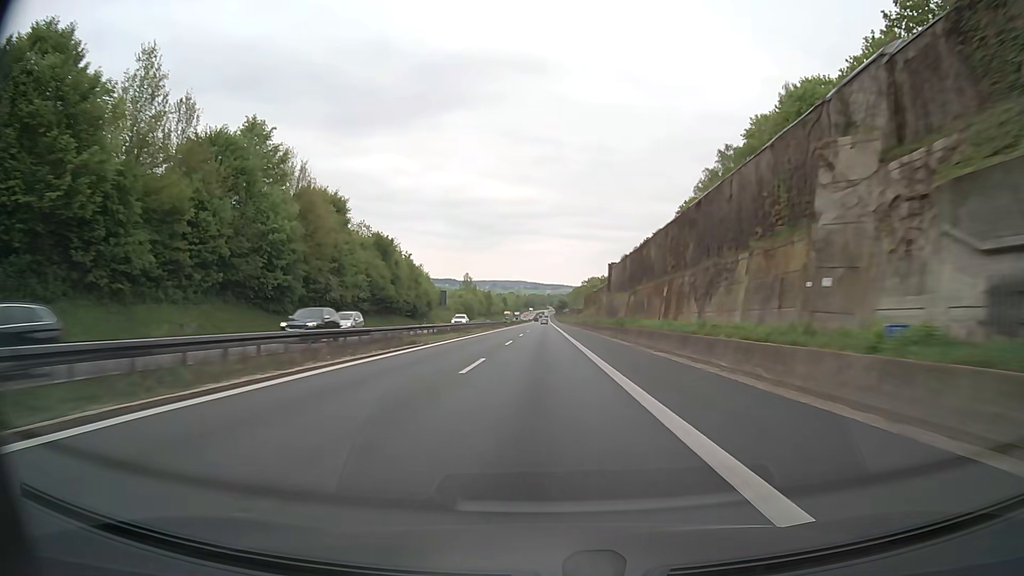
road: motorway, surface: asphalt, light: Day
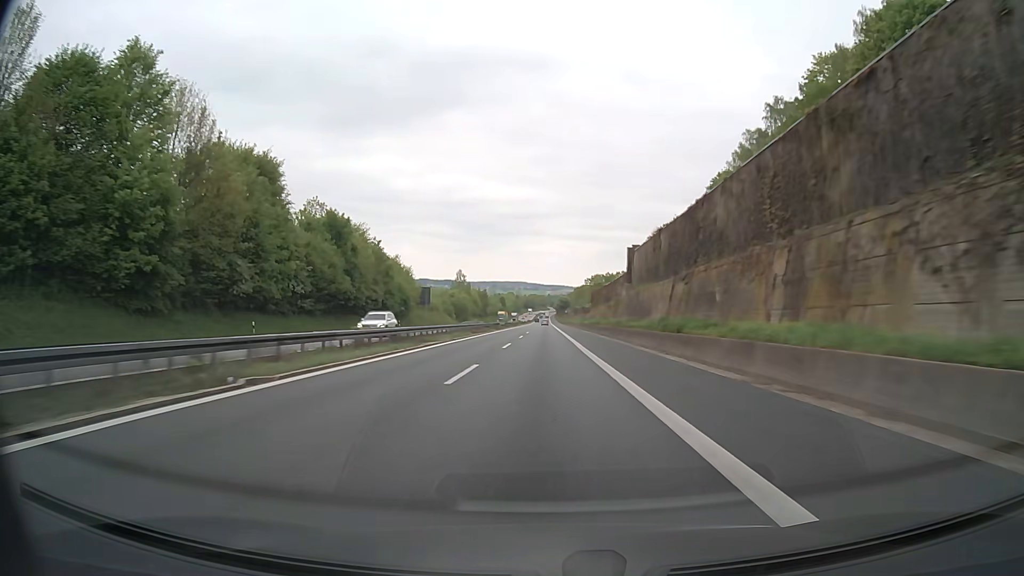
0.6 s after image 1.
(0.0, +20.7) m; 0°
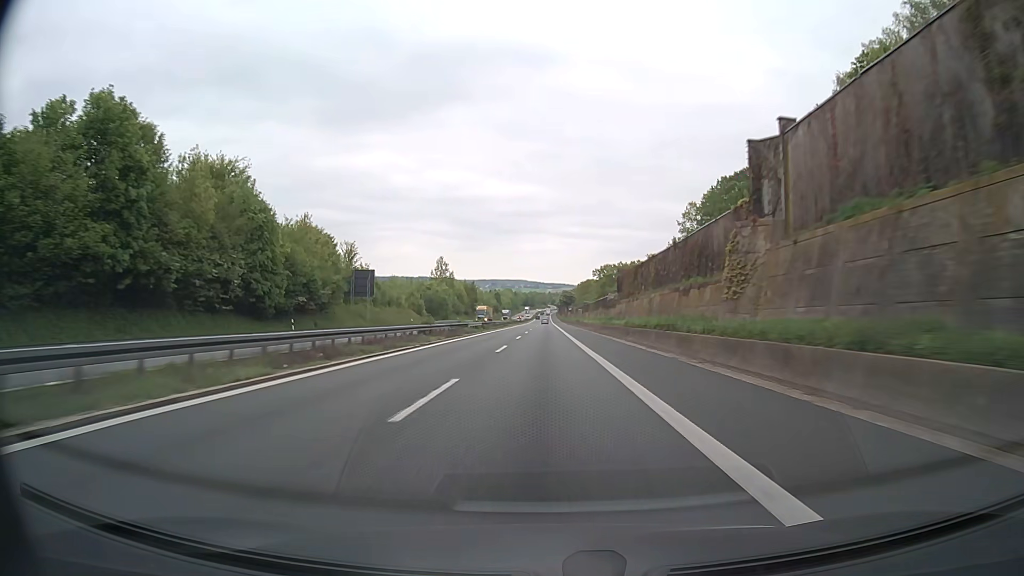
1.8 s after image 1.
(-0.1, +41.3) m; 0°
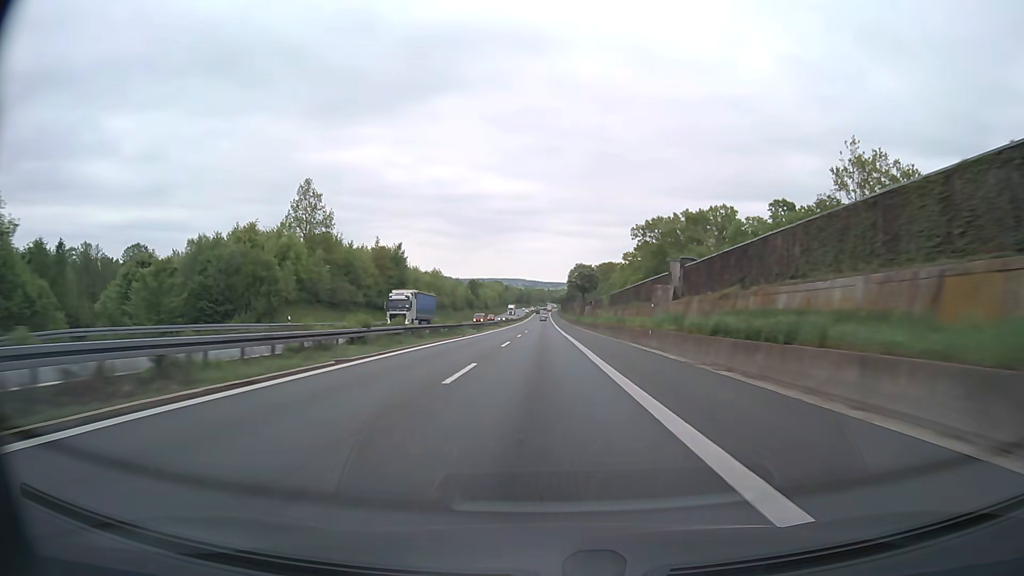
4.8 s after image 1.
(+0.2, +103.2) m; 0°
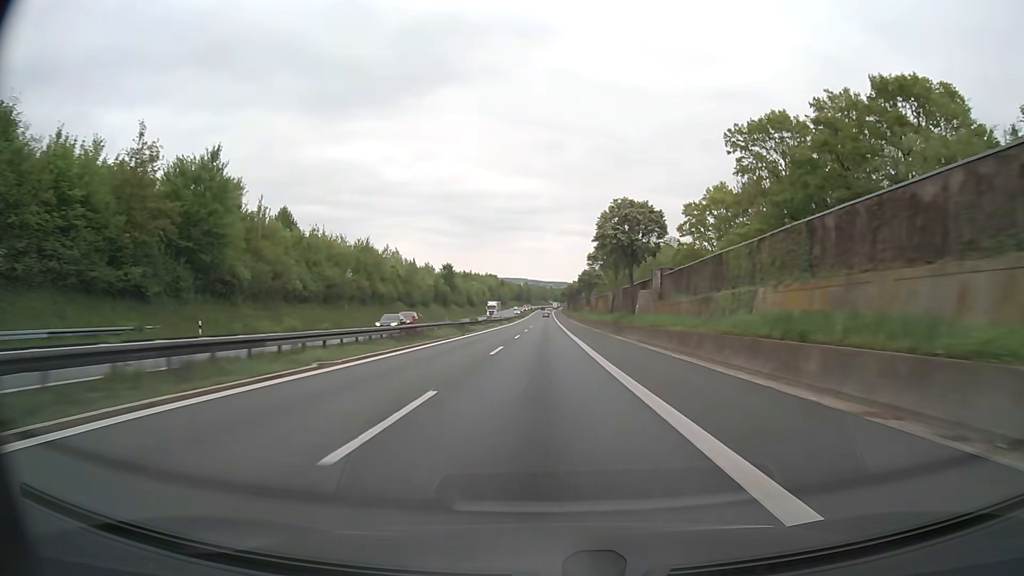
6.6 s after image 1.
(0.0, +61.8) m; 0°
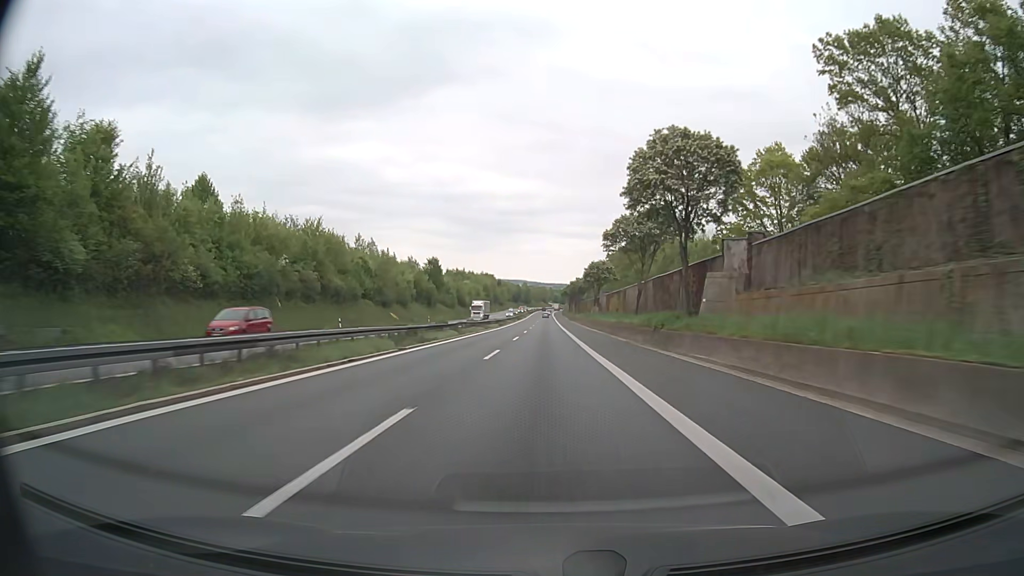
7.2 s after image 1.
(0.0, +20.6) m; 0°
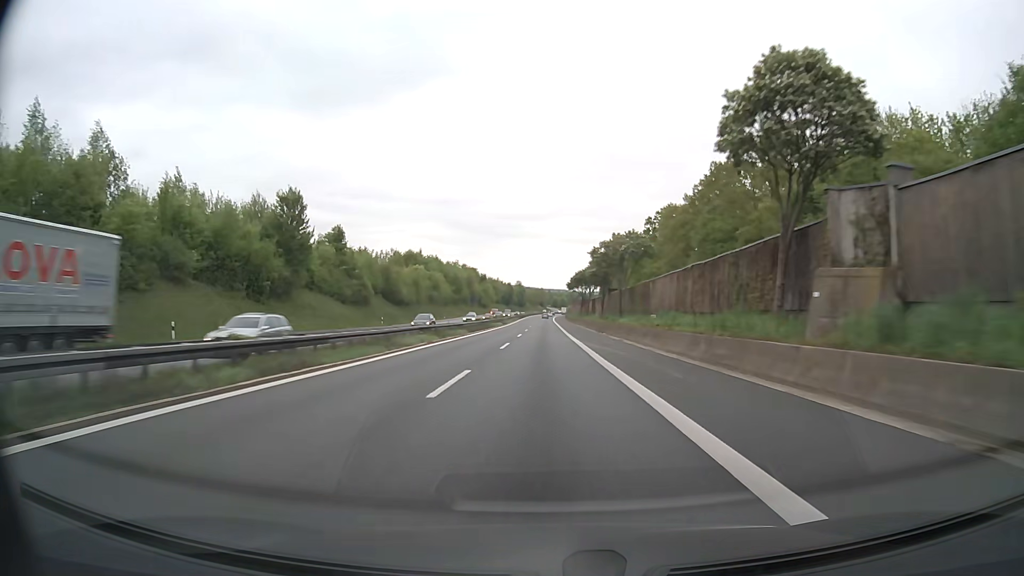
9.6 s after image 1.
(+0.3, +82.4) m; 0°
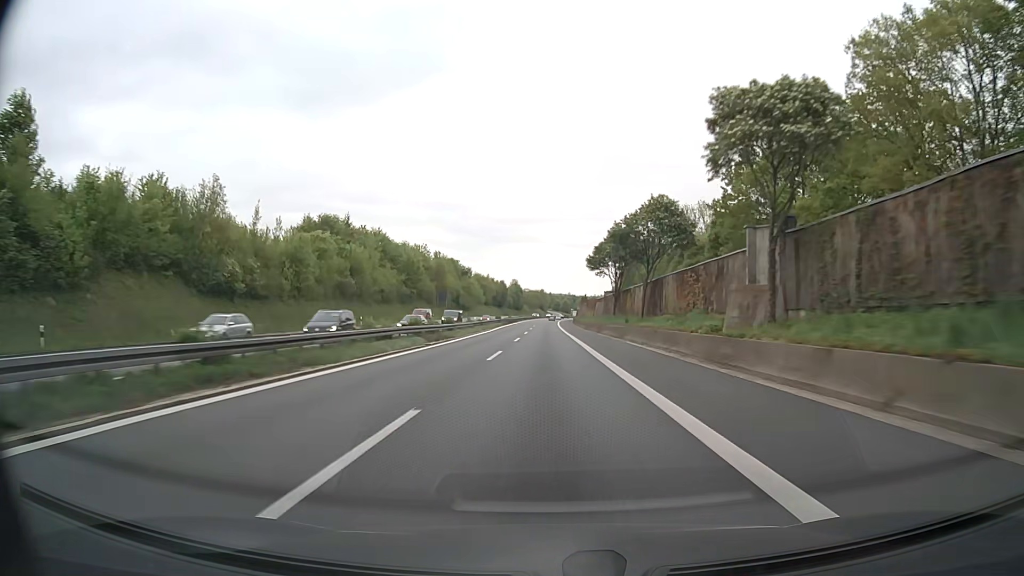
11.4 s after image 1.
(-0.1, +61.8) m; 0°
(0, +10) (0, +20) (0, +30) (0, +40) (0, +50) (0, +60) (0, +70) (0, +80) (0, +90) (0, +100) m
